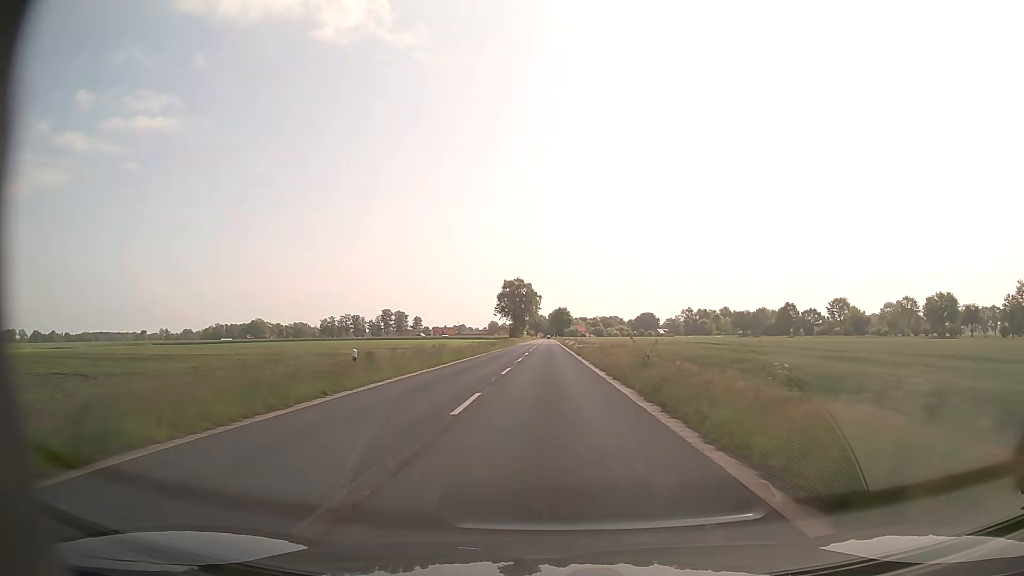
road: secondary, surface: asphalt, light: Day
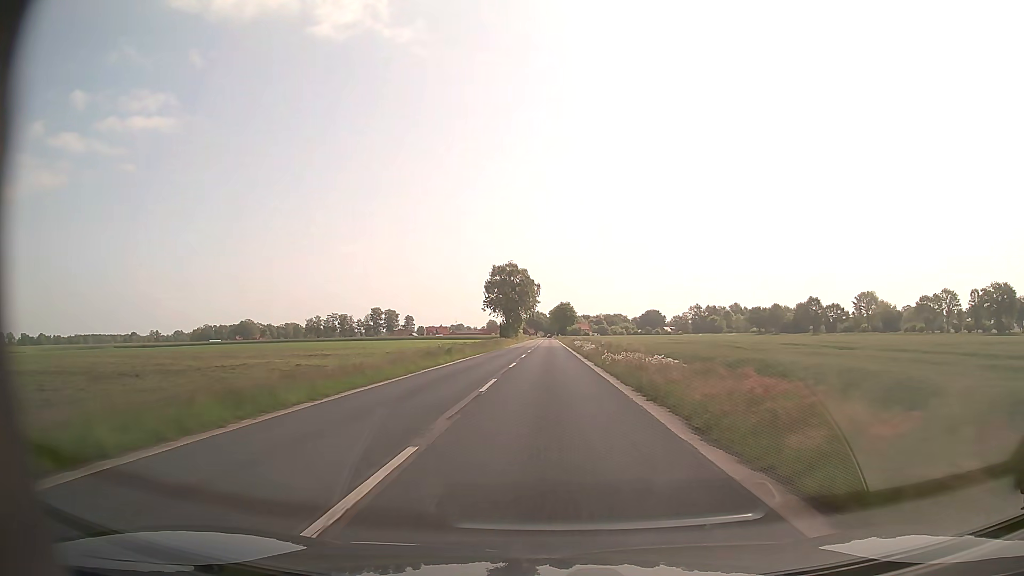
(0.0, +31.3) m; 0°
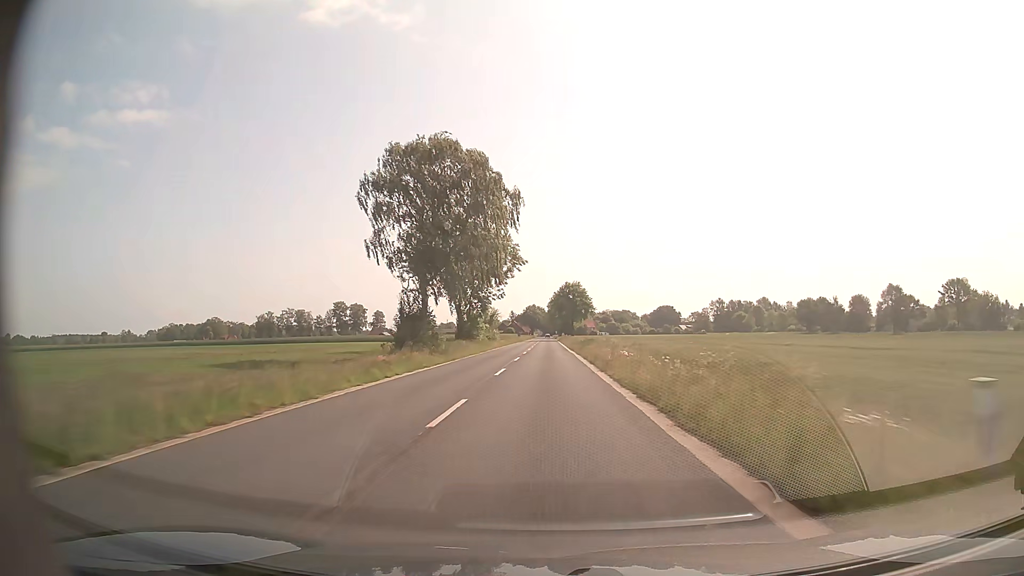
(+0.2, +78.4) m; 0°
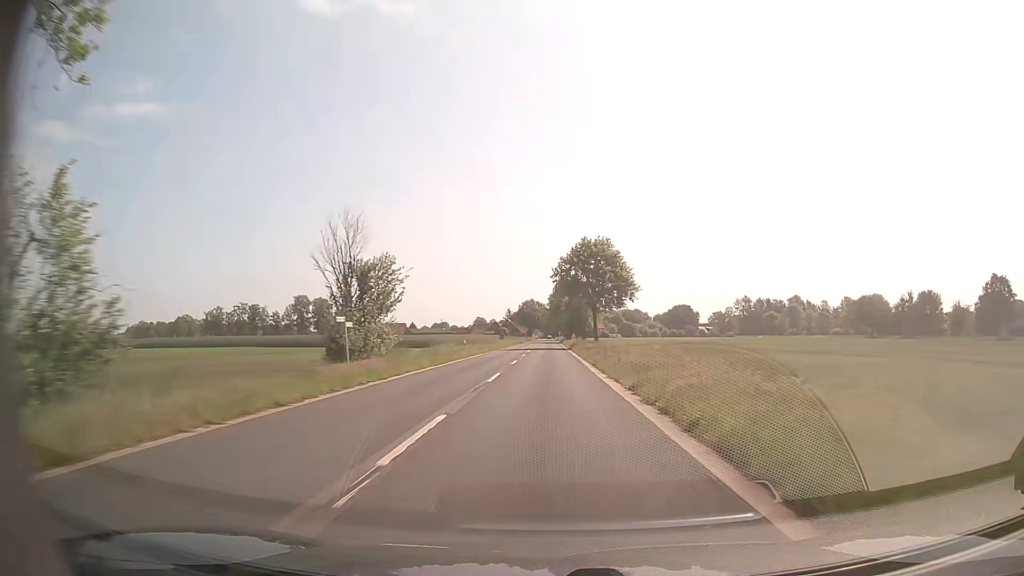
(0.0, +63.0) m; 0°
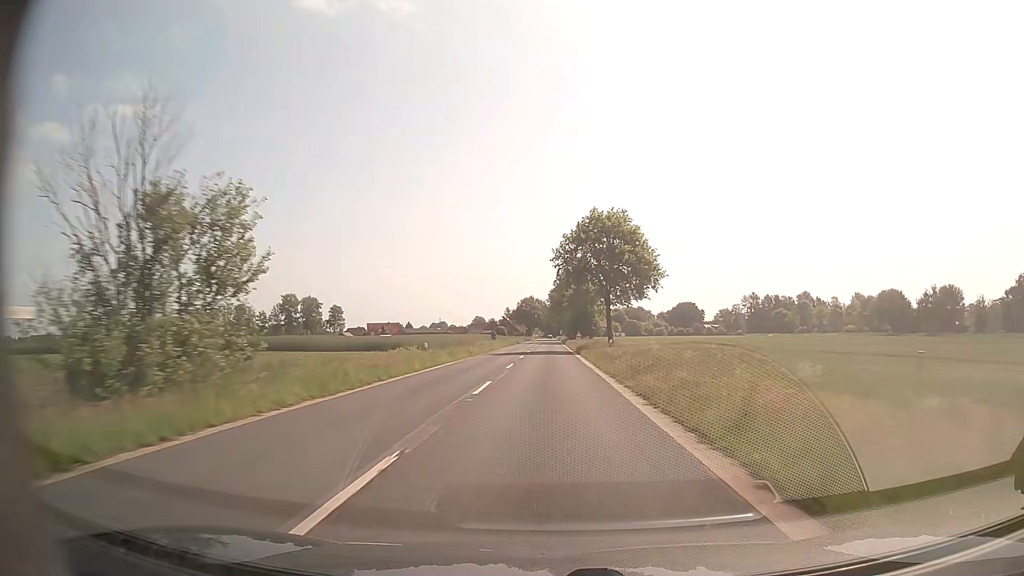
(0.0, +15.8) m; 0°
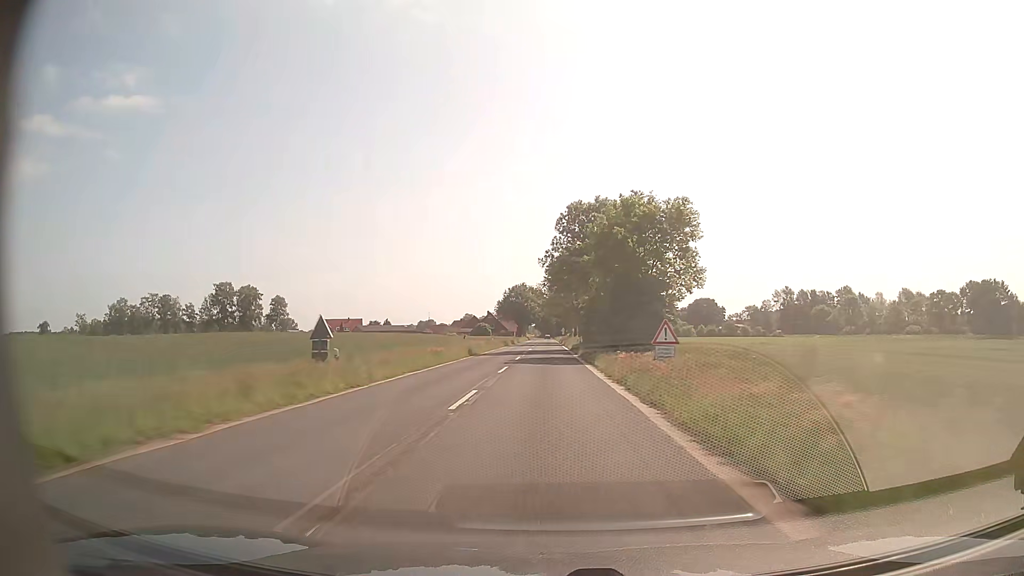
(+0.1, +63.3) m; 0°
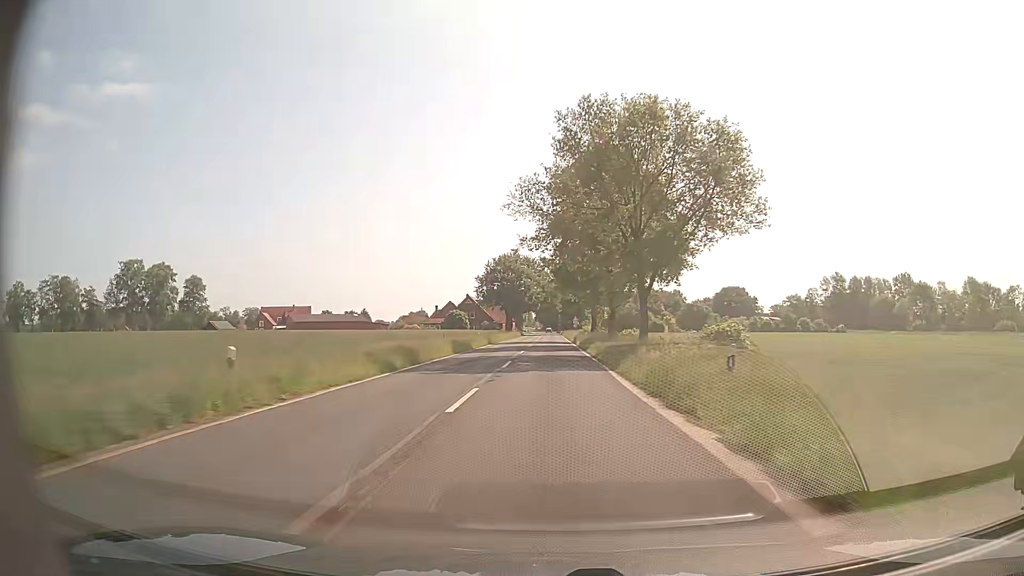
(-0.3, +61.2) m; -1°
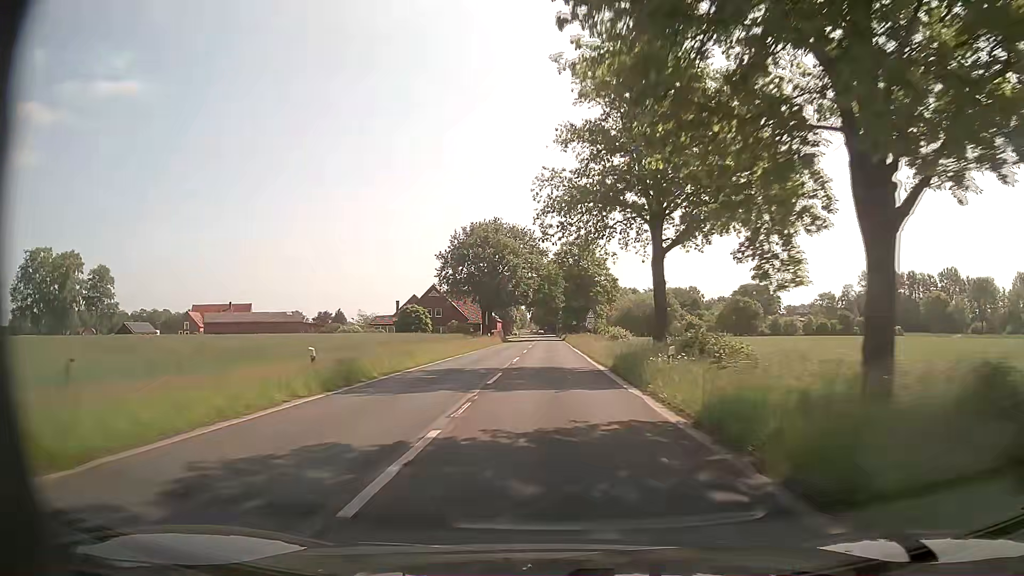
(+0.1, +41.4) m; 0°
(0, +10) (0, +20) (0, +30) (0, +40) (0, +50) (0, +60) (0, +70) (0, +80) (0, +90) (0, +100) m
